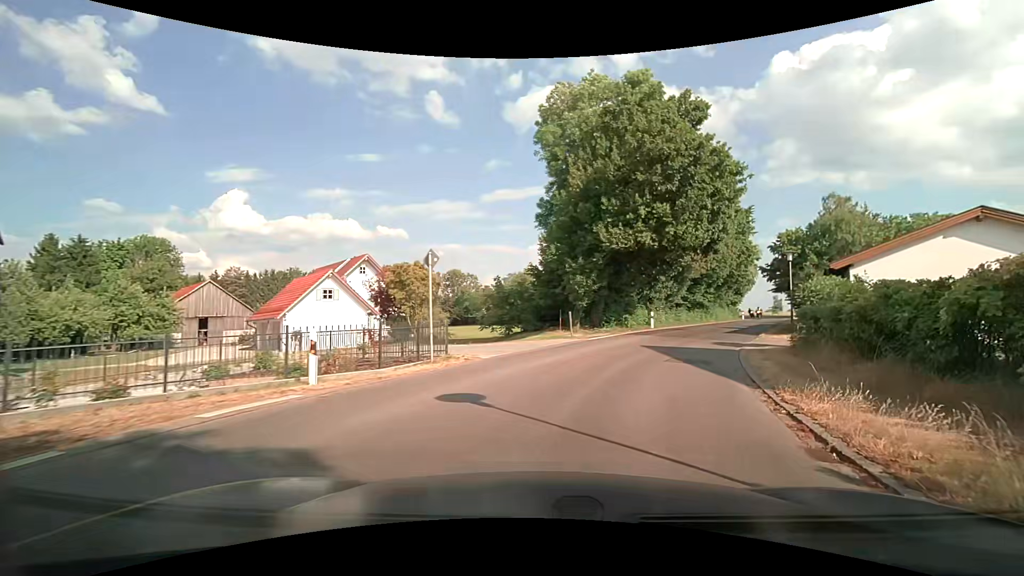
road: unclassified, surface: asphalt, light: Day
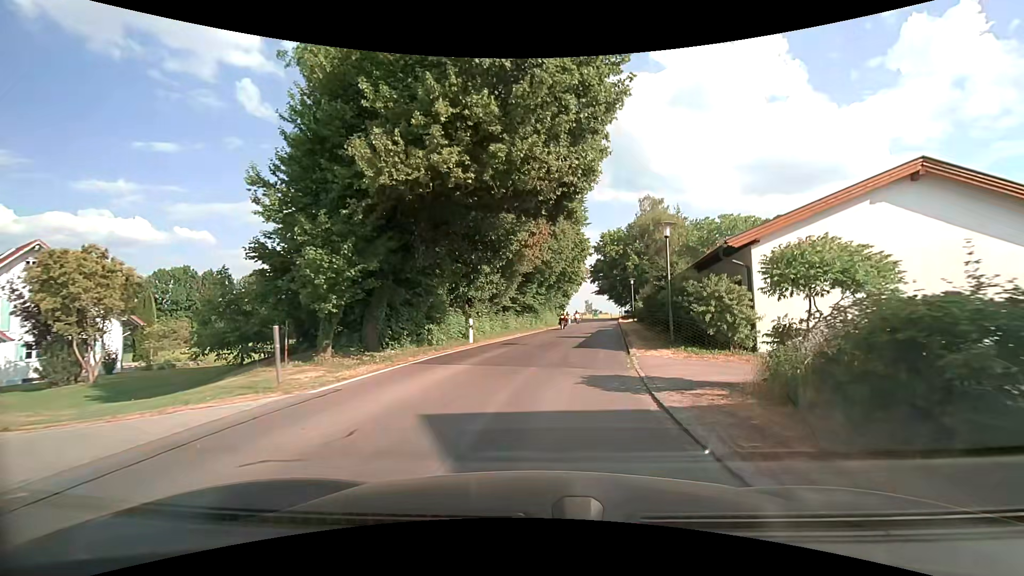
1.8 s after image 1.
(+2.4, +12.2) m; +19°
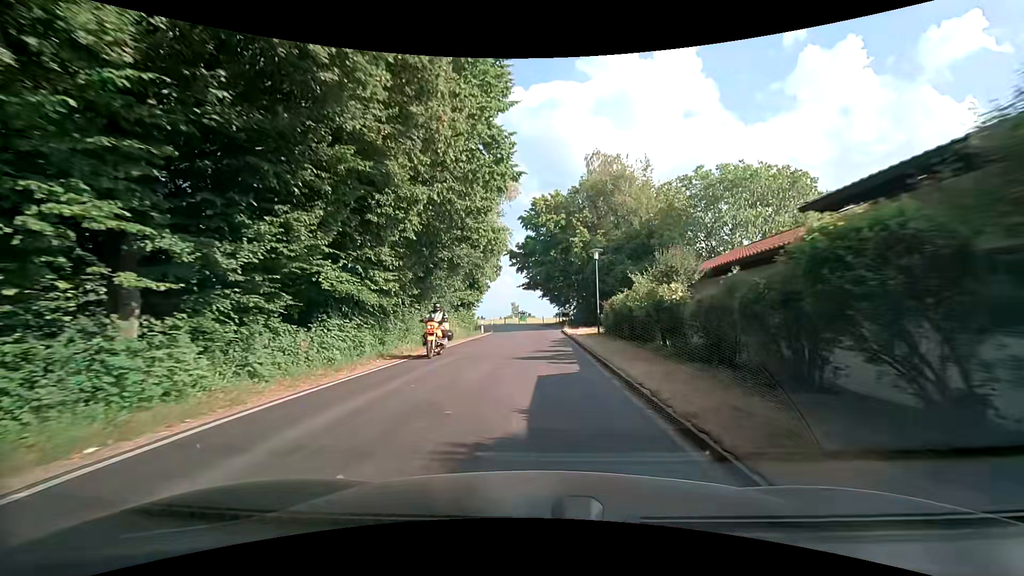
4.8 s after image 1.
(+2.7, +27.2) m; +8°
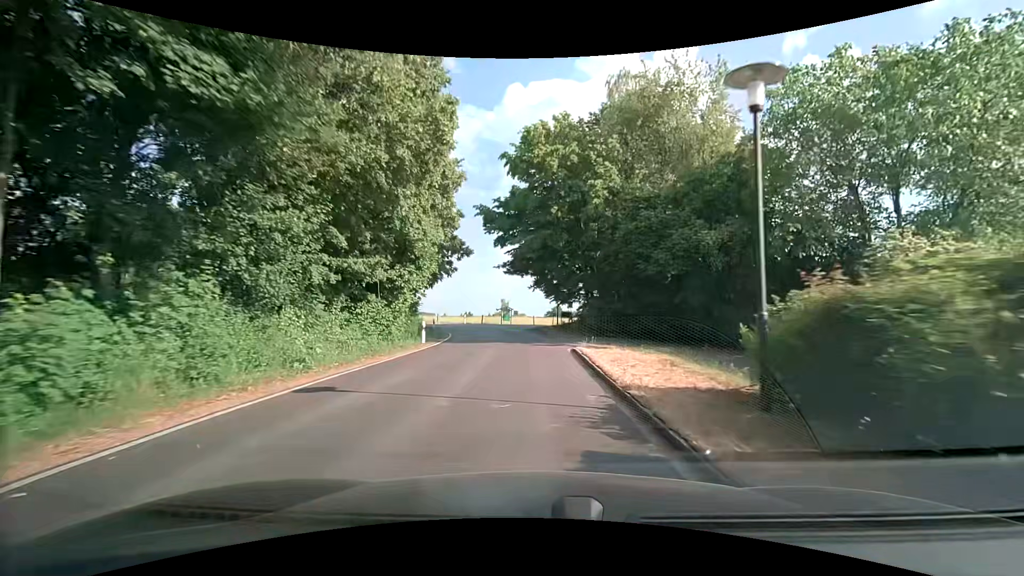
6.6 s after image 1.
(+0.3, +20.0) m; +1°
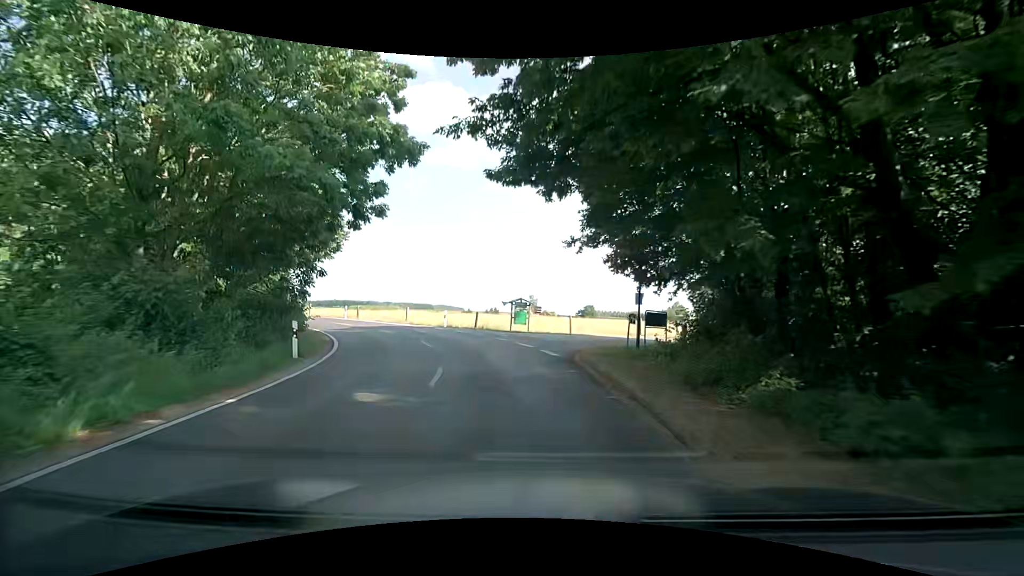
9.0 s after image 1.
(-0.3, +25.4) m; -2°
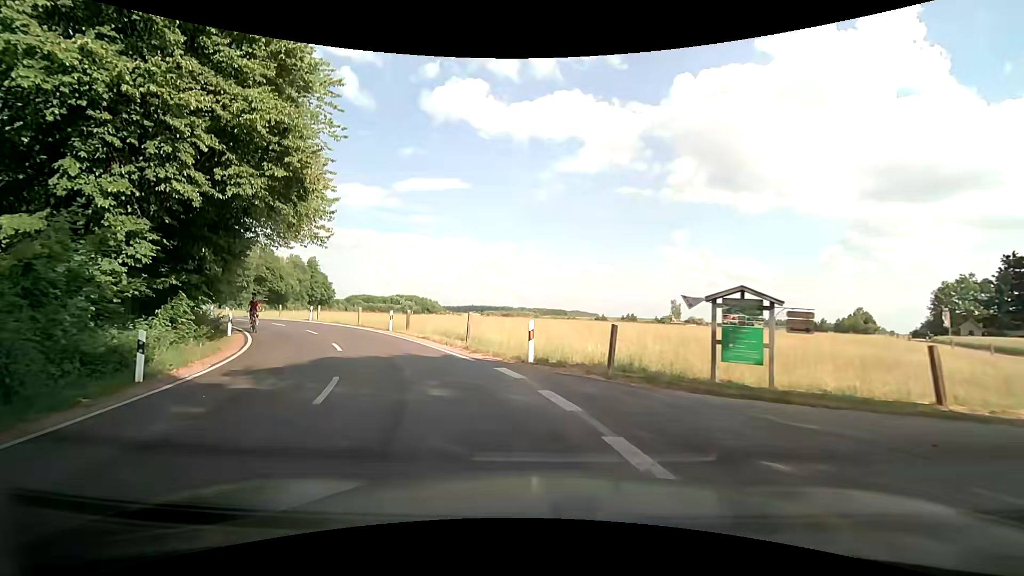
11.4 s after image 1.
(-1.9, +19.2) m; -14°
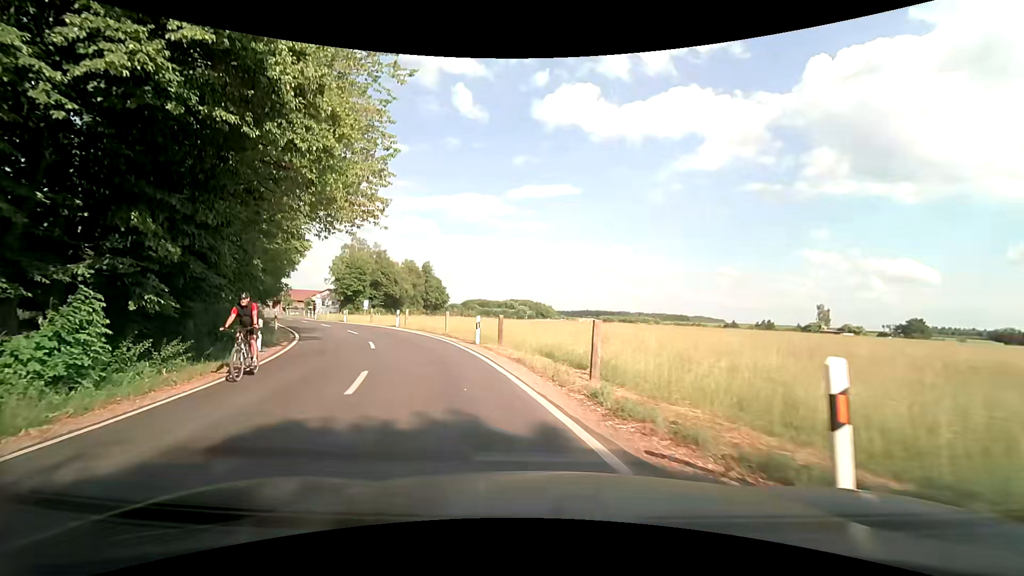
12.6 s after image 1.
(-1.1, +8.4) m; -13°
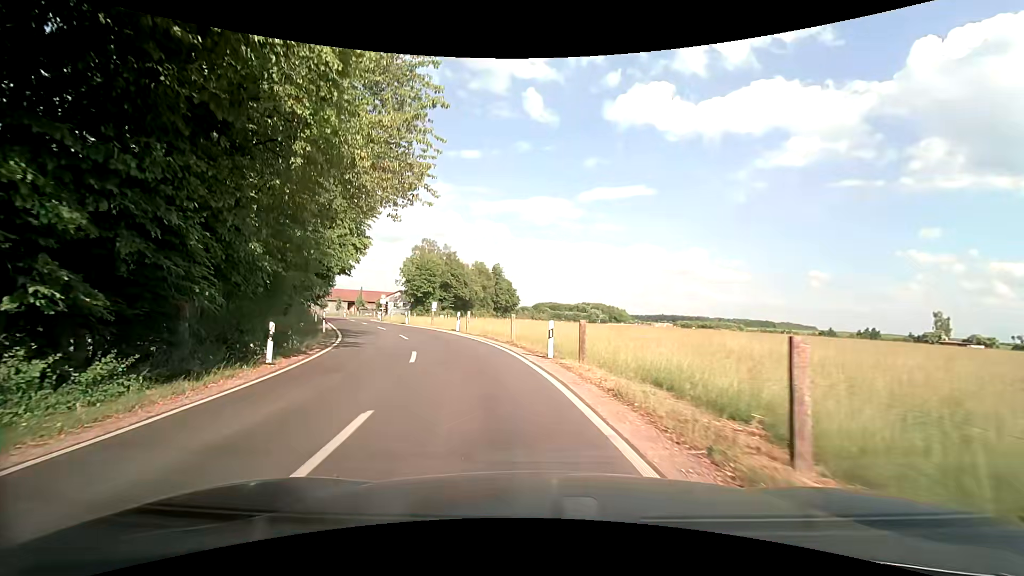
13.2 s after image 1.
(-0.4, +4.7) m; -9°
(-1, +10) (-3, +20) (-6, +29) (-11, +38) (-15, +47) (-19, +56) (-22, +66) (-24, +76) (-24, +86) (-22, +96) m
